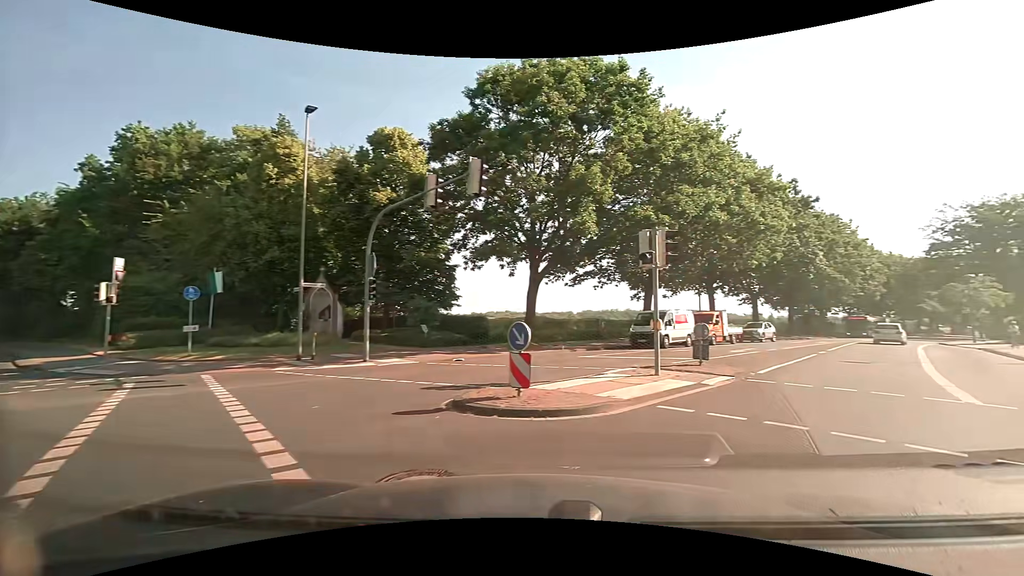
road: tertiary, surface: asphalt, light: Day
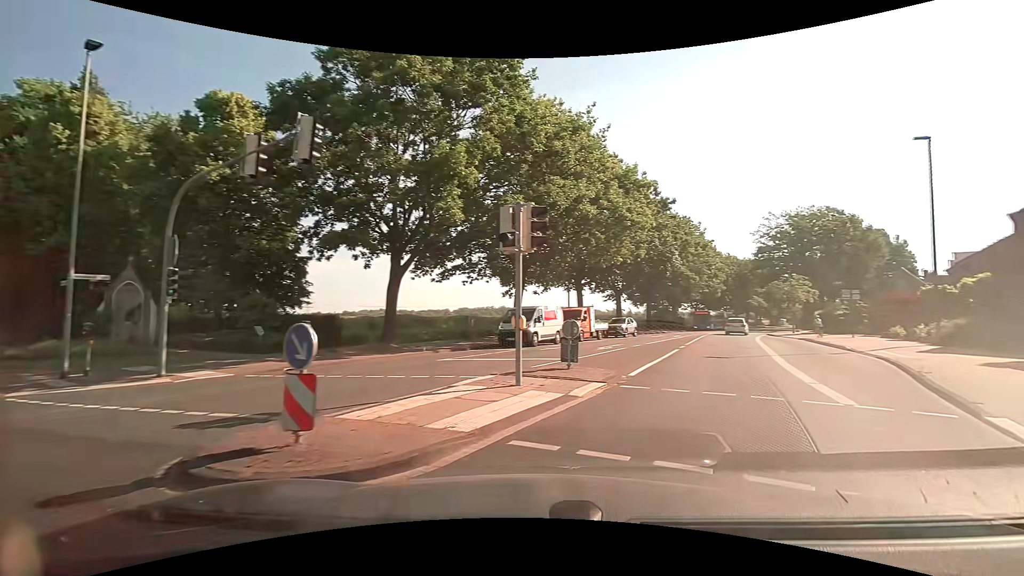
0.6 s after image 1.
(+0.3, +2.6) m; +15°
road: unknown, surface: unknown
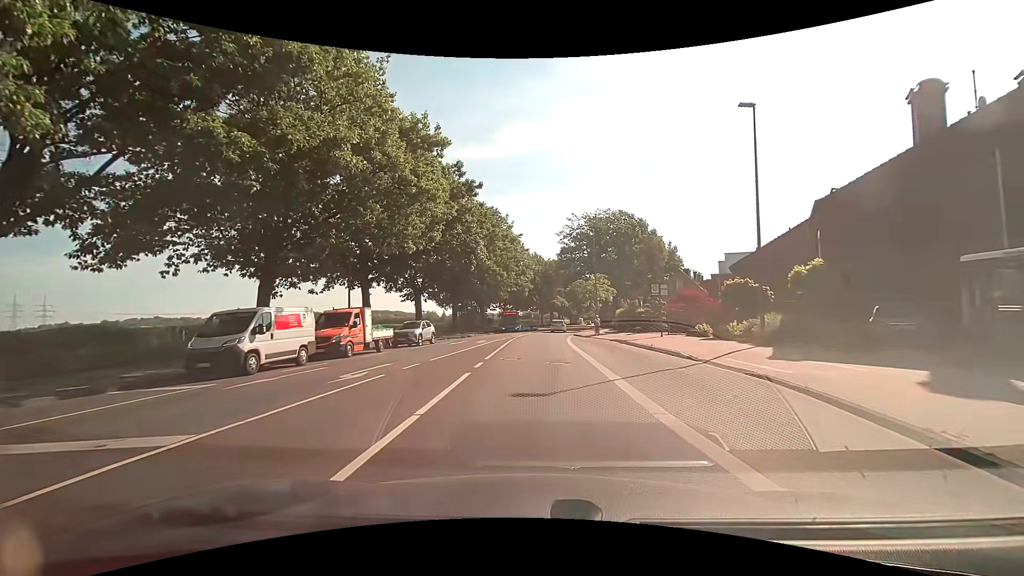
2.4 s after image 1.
(+2.3, +9.0) m; +21°
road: secondary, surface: asphalt
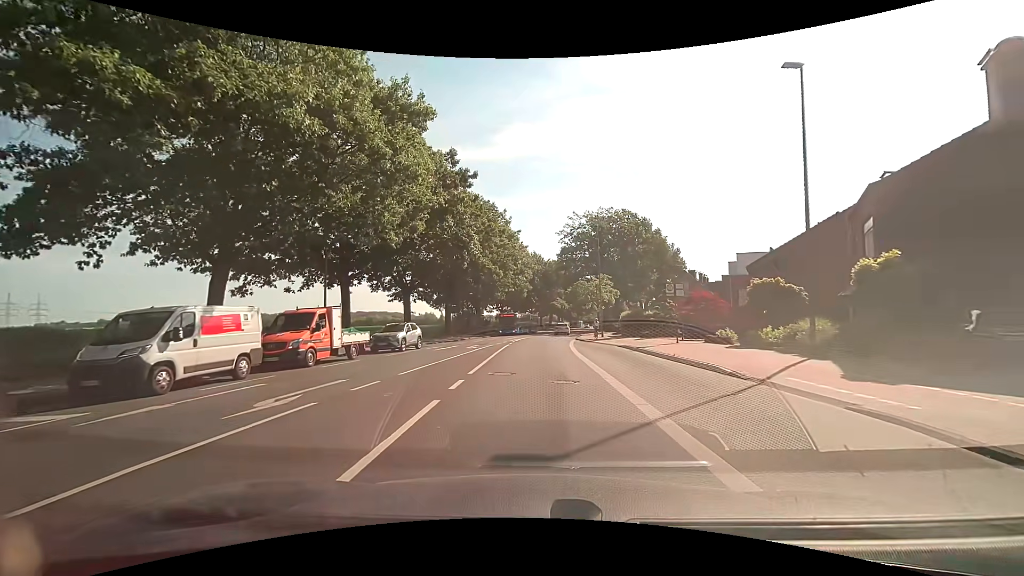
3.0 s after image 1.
(0.0, +3.9) m; +1°
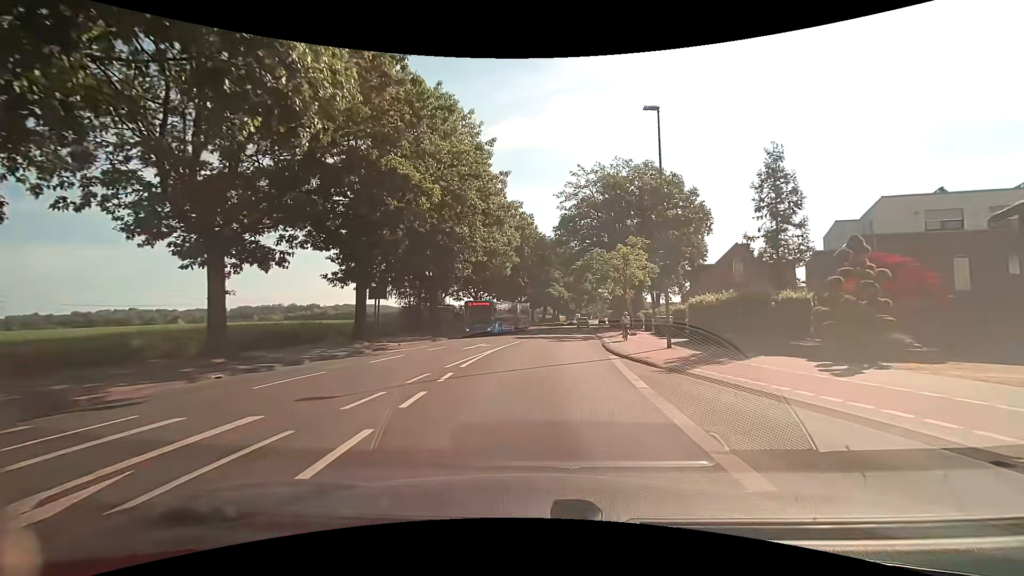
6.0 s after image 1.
(0.0, +25.6) m; +1°
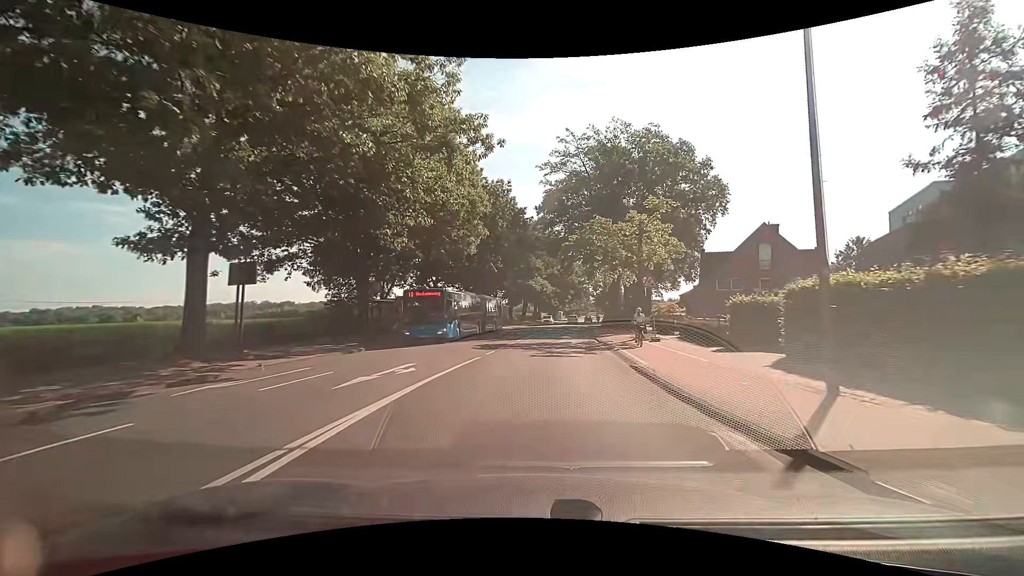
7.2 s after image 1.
(+0.1, +12.8) m; +2°
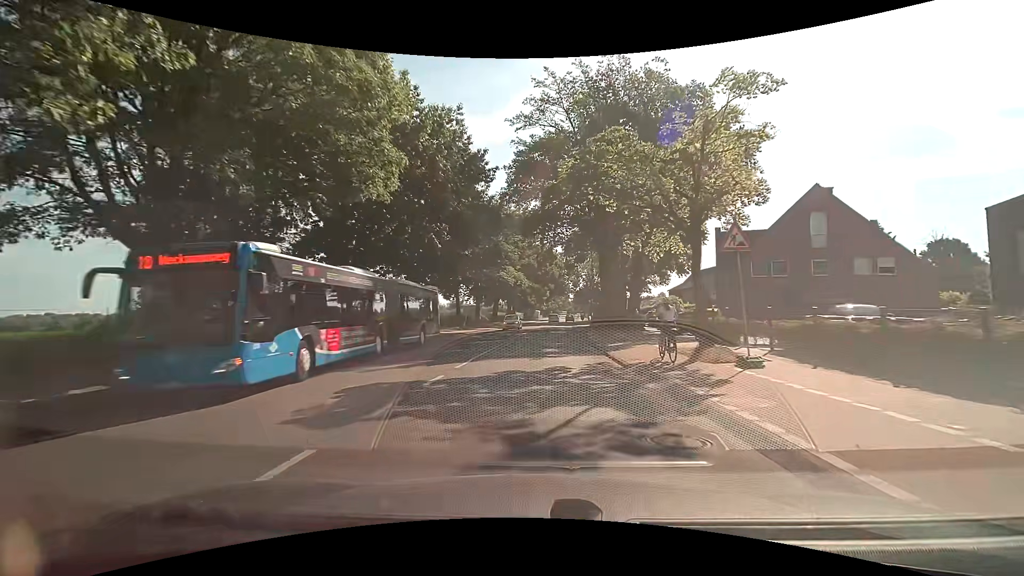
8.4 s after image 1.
(+0.5, +14.0) m; +3°
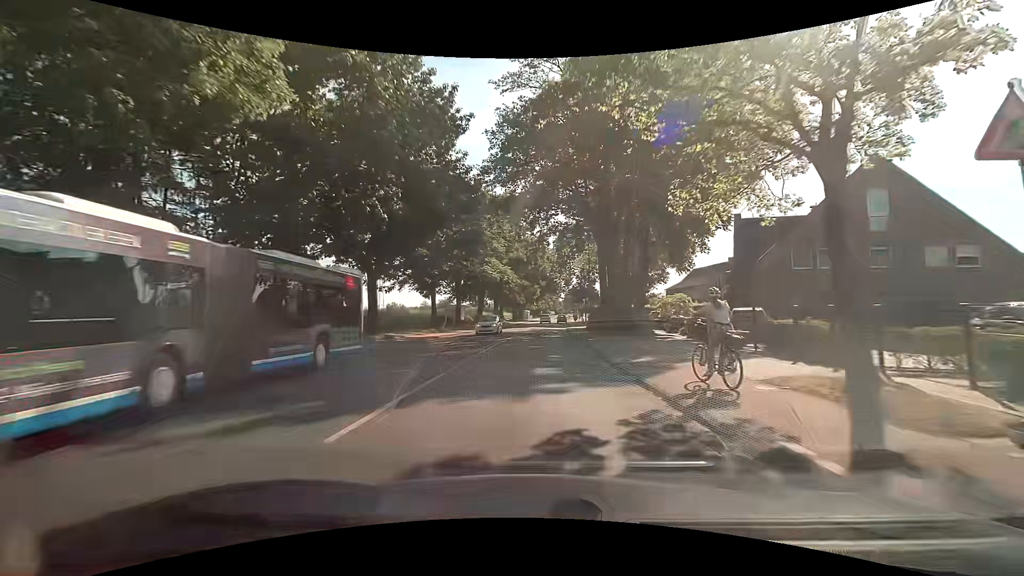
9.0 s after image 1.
(+0.1, +7.4) m; +2°
(0, +10) (0, +20) (0, +30) (0, +40) (+1, +50) (+1, +60) (+1, +70) (+1, +80) (+1, +90) (+2, +100) m
